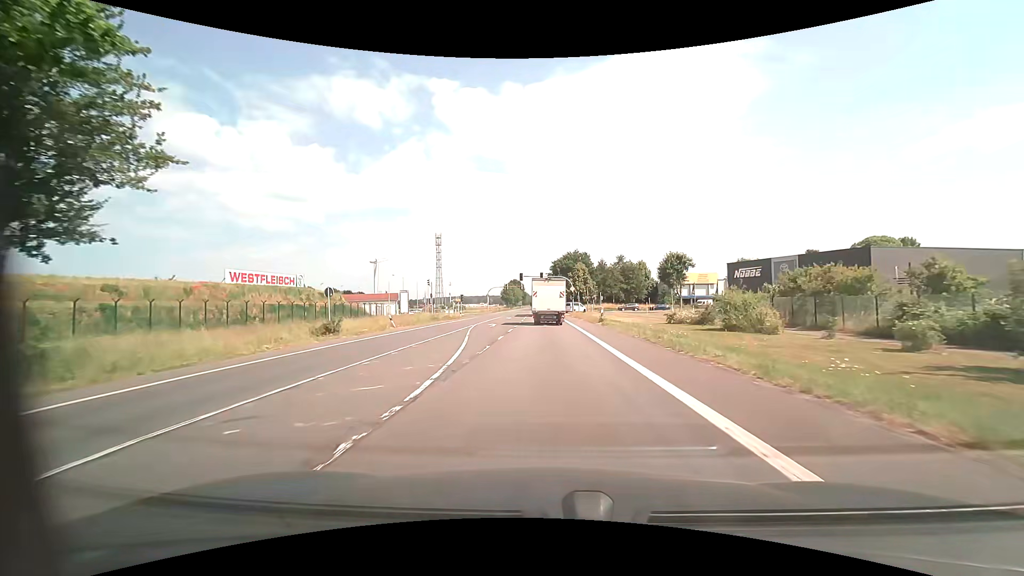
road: primary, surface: asphalt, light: Day
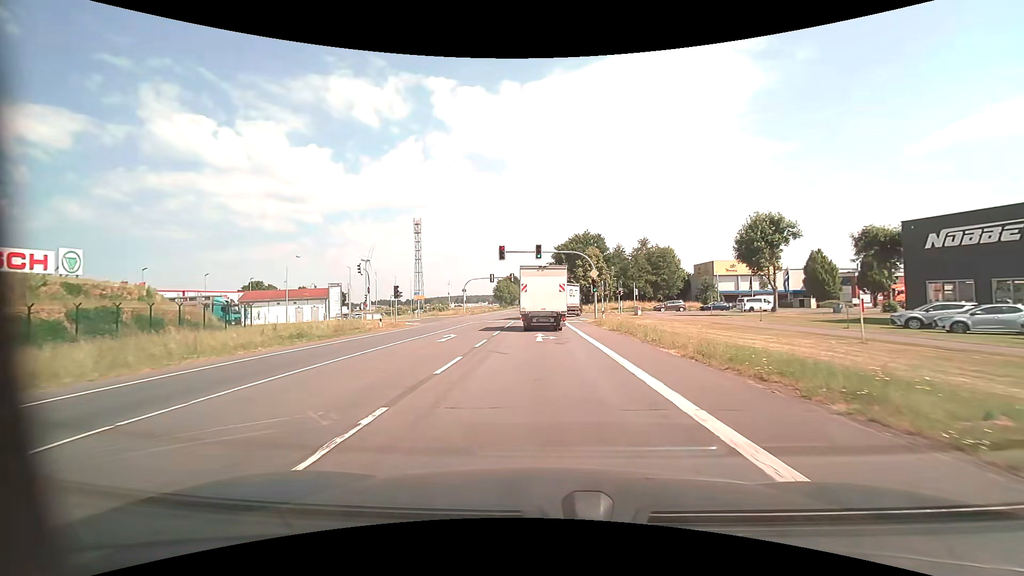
(+0.1, +34.2) m; 0°
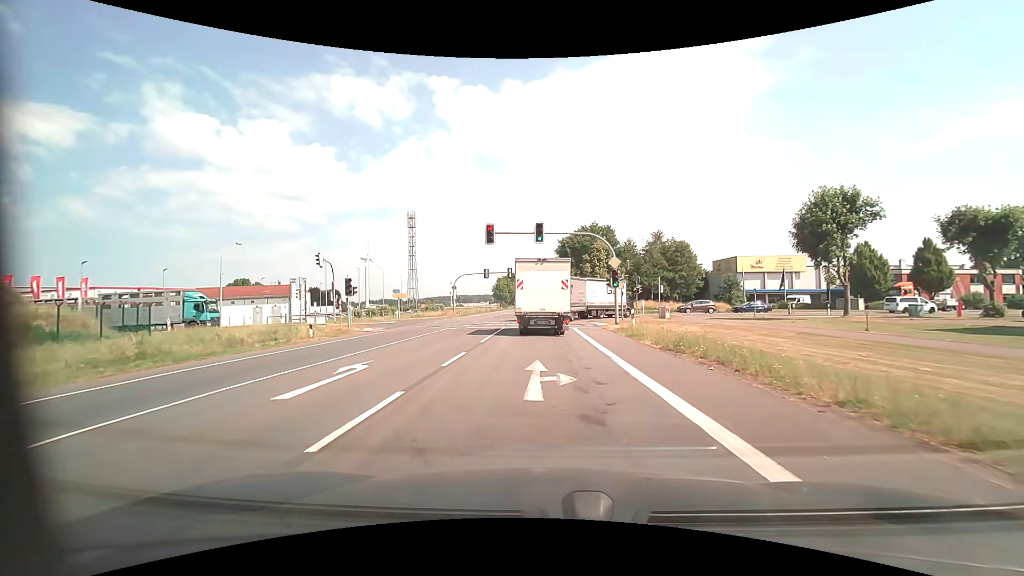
(-0.1, +11.0) m; 0°
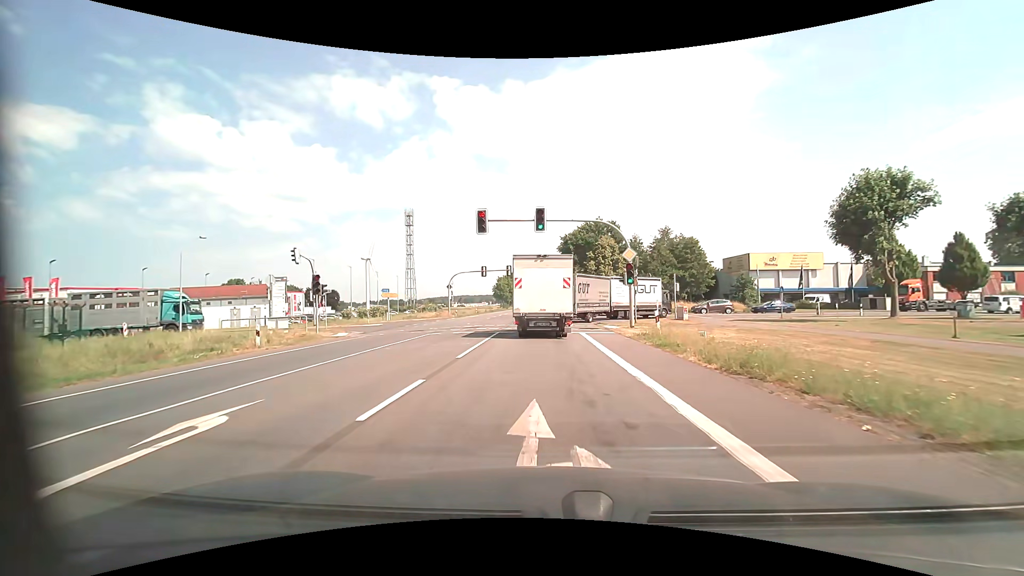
(0.0, +4.8) m; 0°
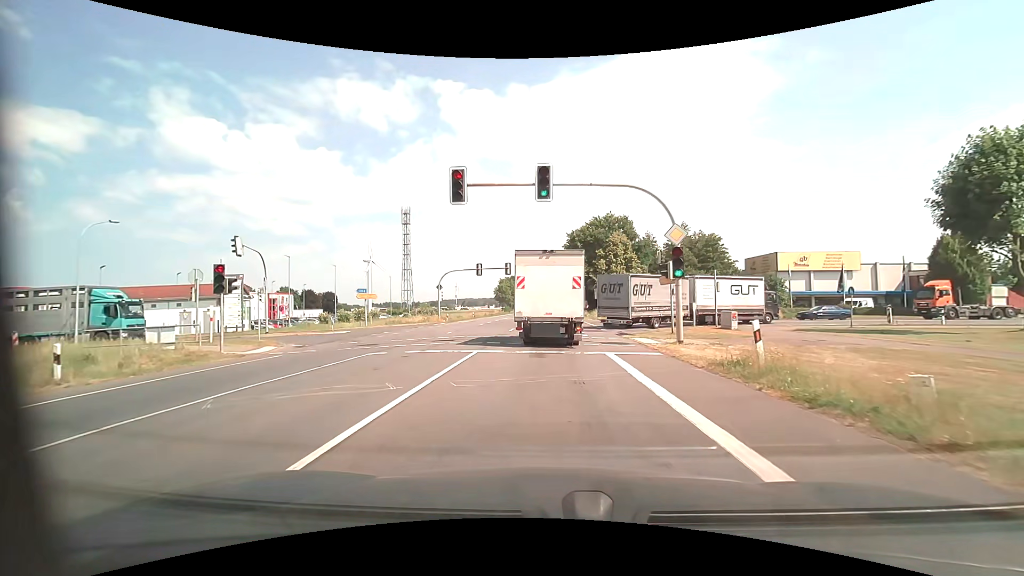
(-0.1, +8.7) m; -1°
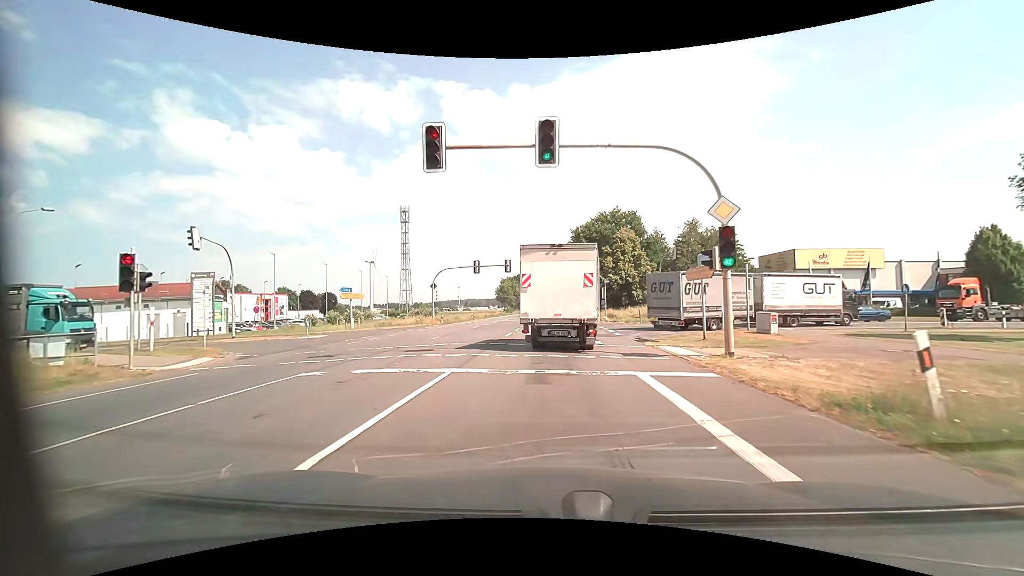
(0.0, +4.6) m; 0°
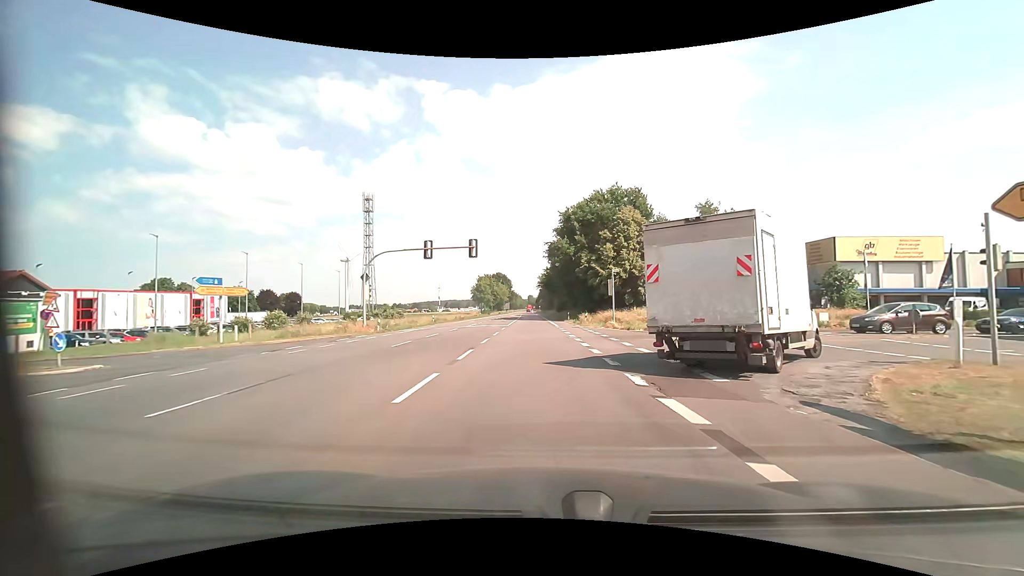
(-0.1, +15.9) m; +1°
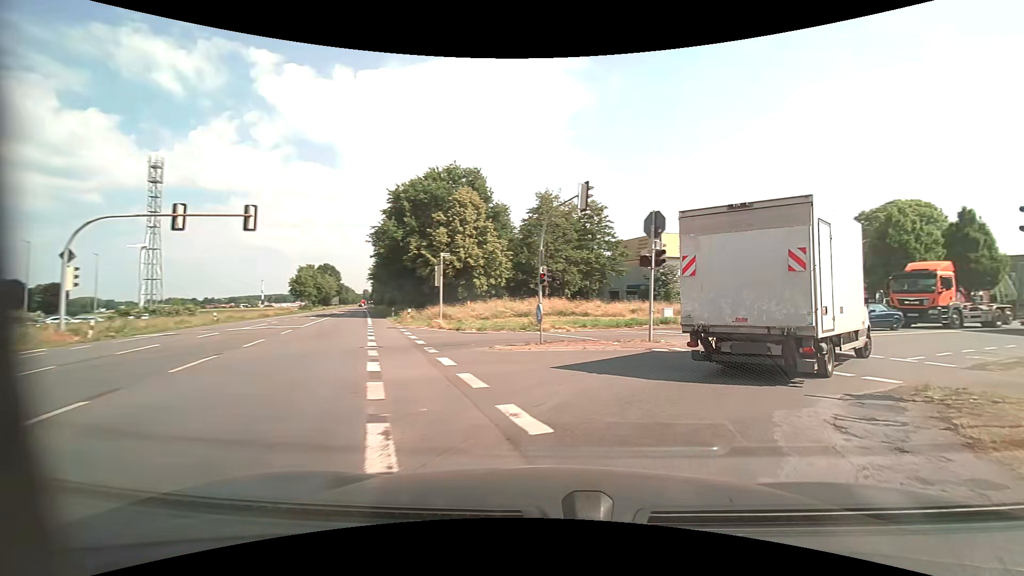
(+1.1, +8.2) m; +18°
